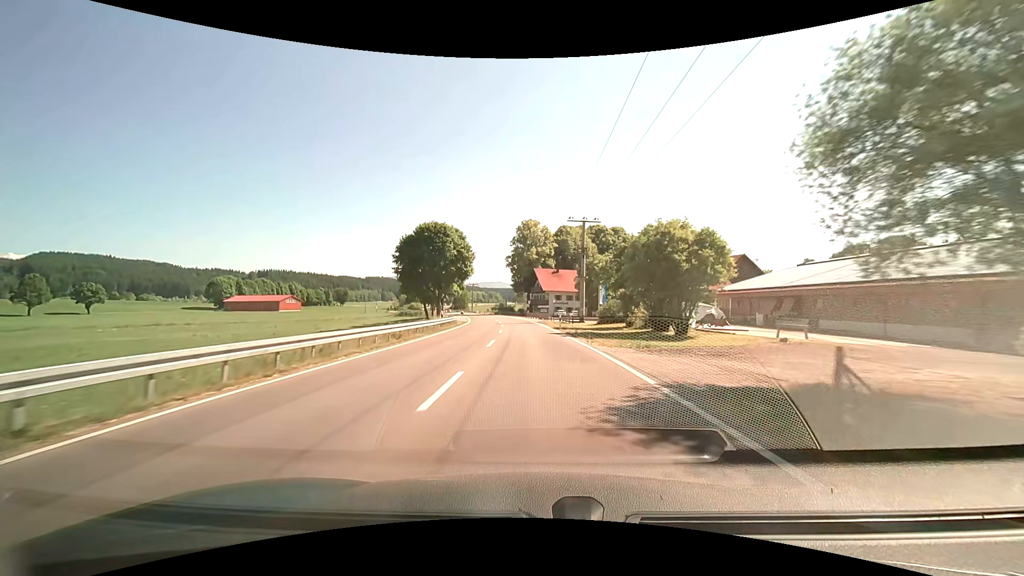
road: primary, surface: asphalt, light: Day
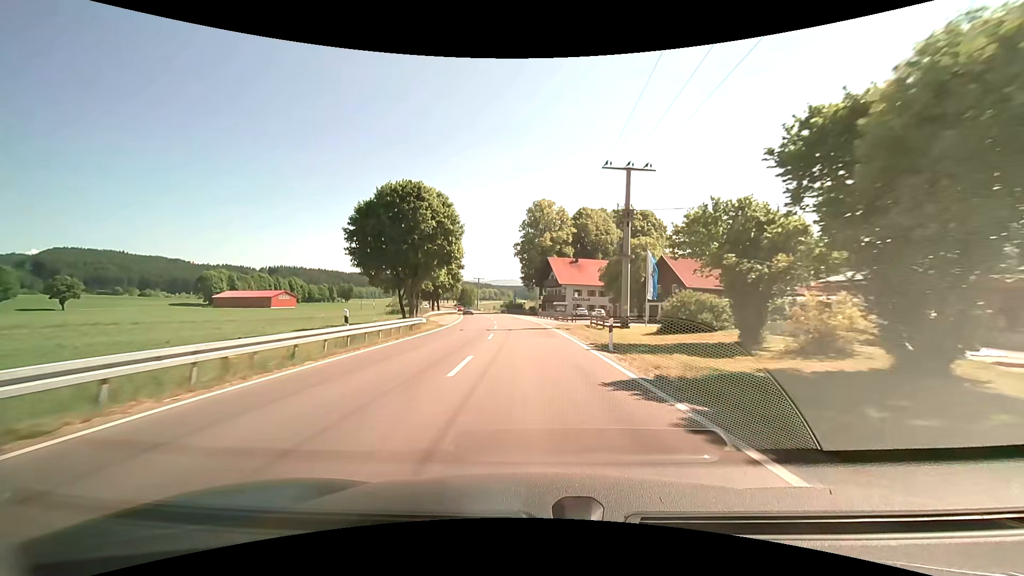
(-0.3, +20.9) m; -1°
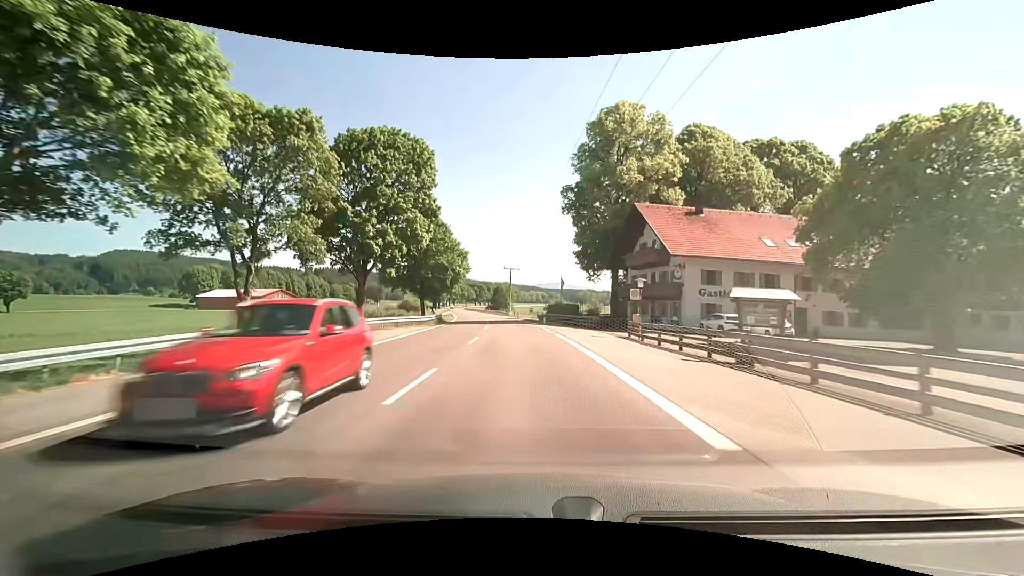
(-1.7, +51.0) m; -4°
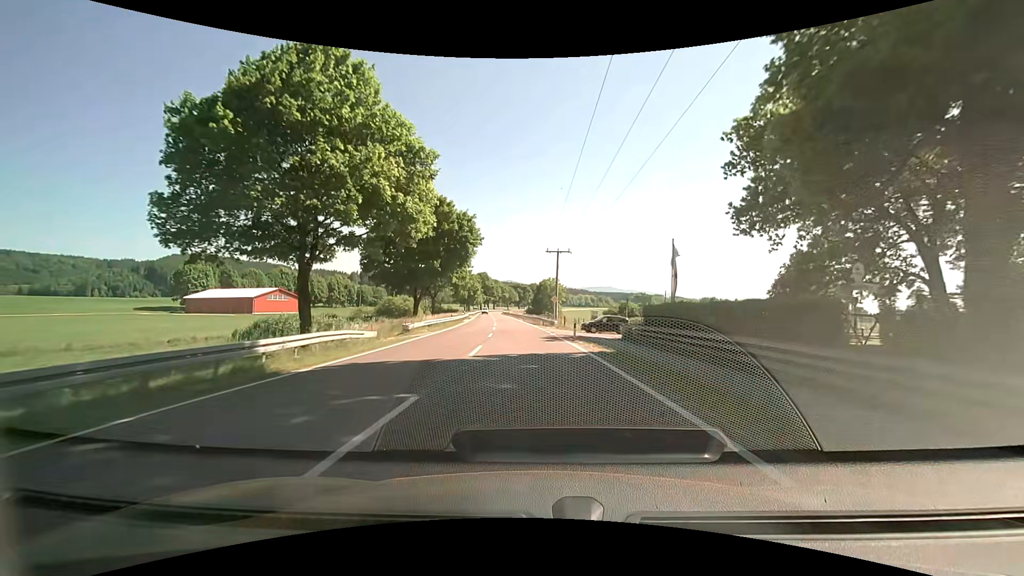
(-2.2, +39.9) m; -5°
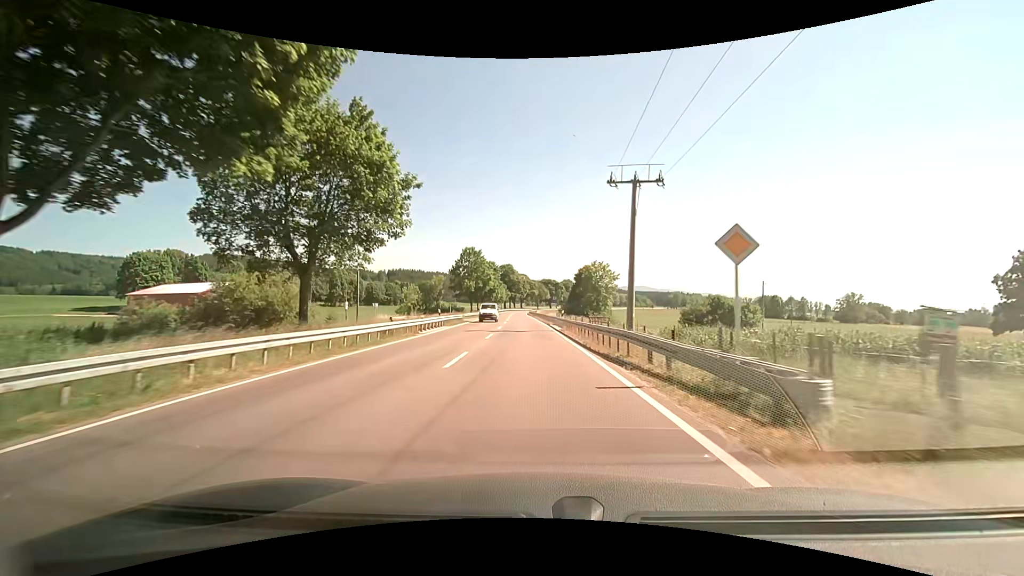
(-1.0, +39.9) m; -3°
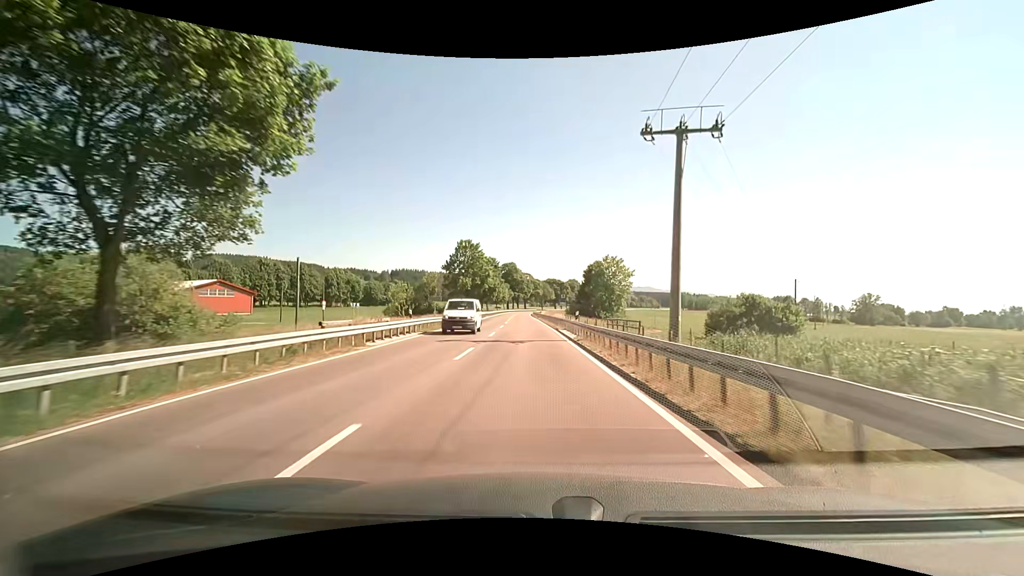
(+0.1, +10.0) m; +1°
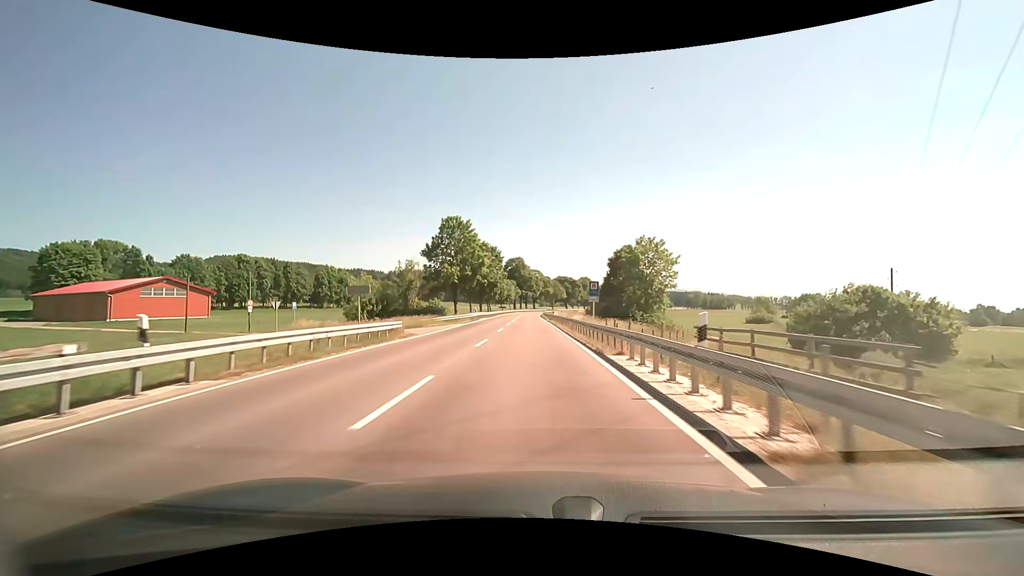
(-0.5, +20.0) m; -3°
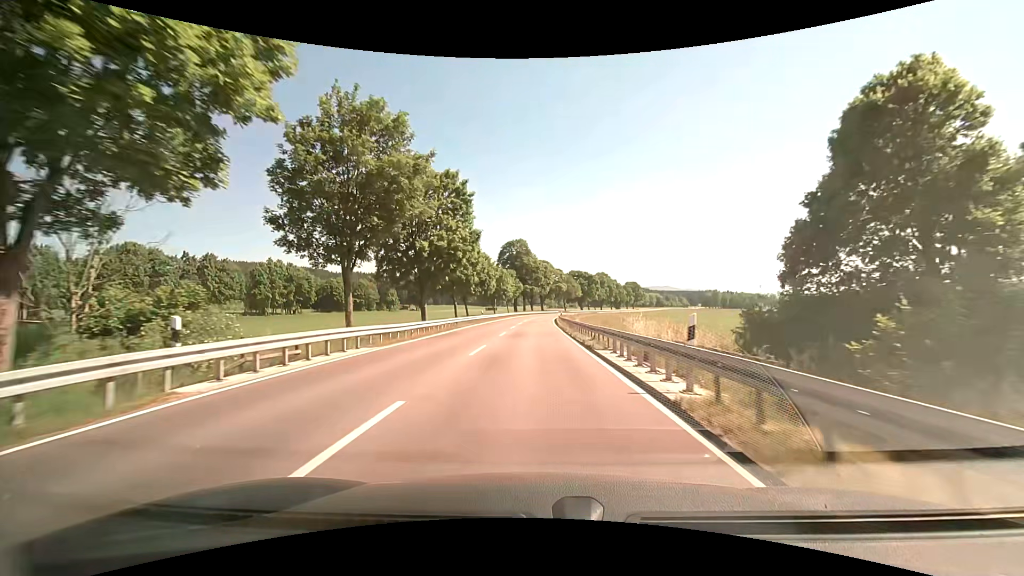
(-1.9, +50.5) m; -3°
(0, +10) (0, +20) (0, +30) (0, +40) (0, +50) (0, +60) (0, +70) (+1, +80) (+1, +90) (+2, +100) m
